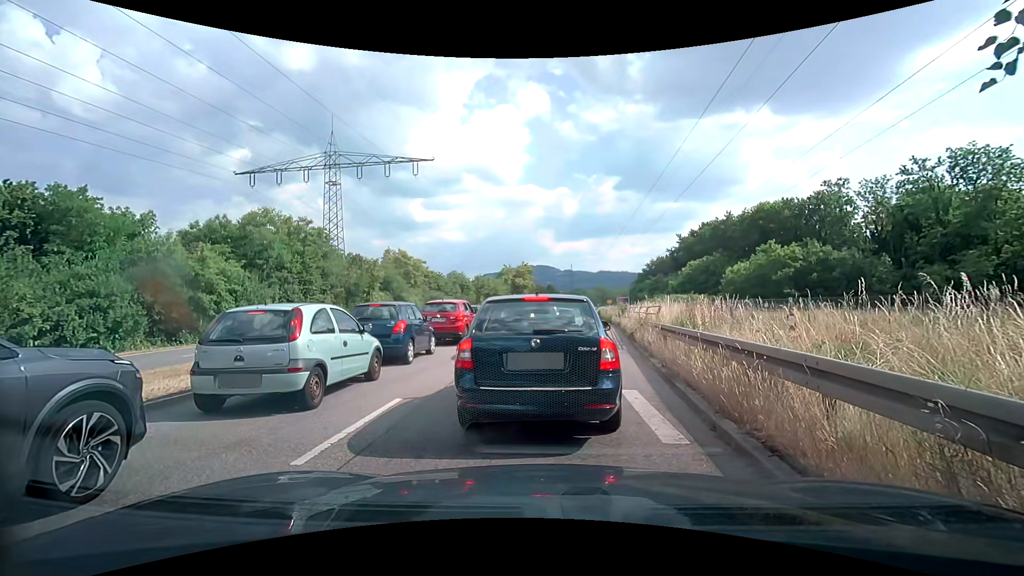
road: primary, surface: asphalt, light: Day
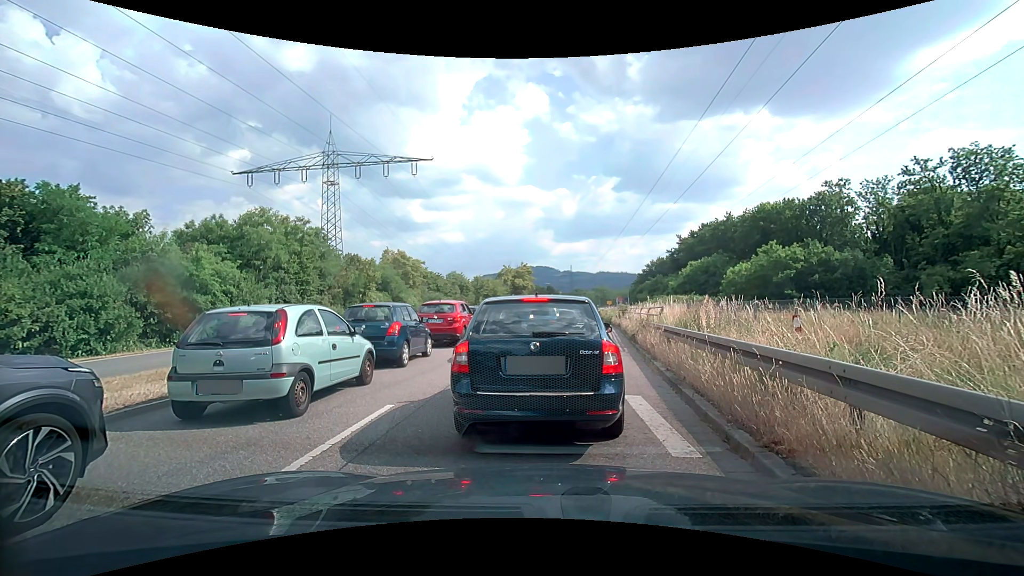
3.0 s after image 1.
(0.0, +0.4) m; 0°
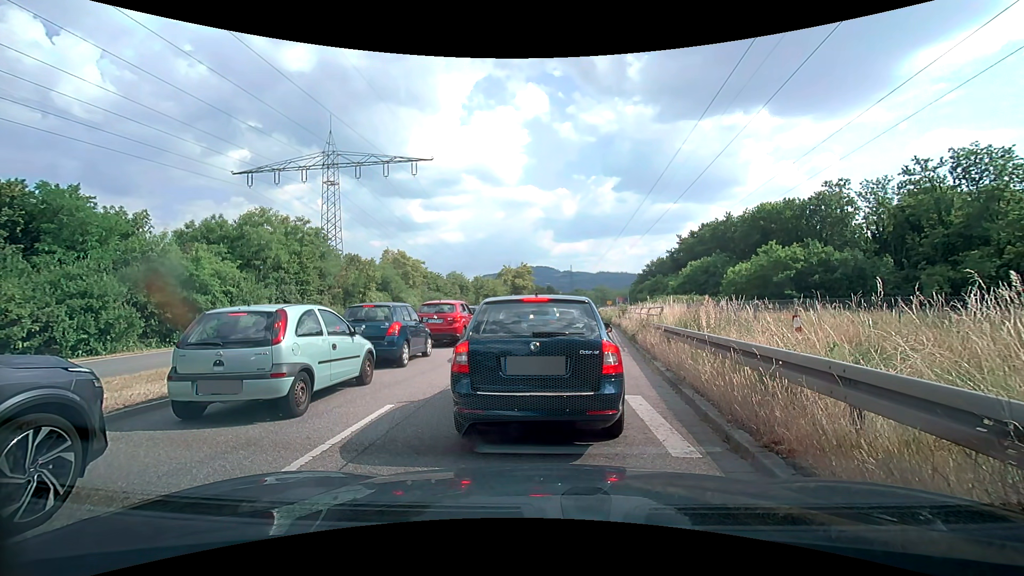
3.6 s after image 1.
(0.0, 0.0) m; 0°
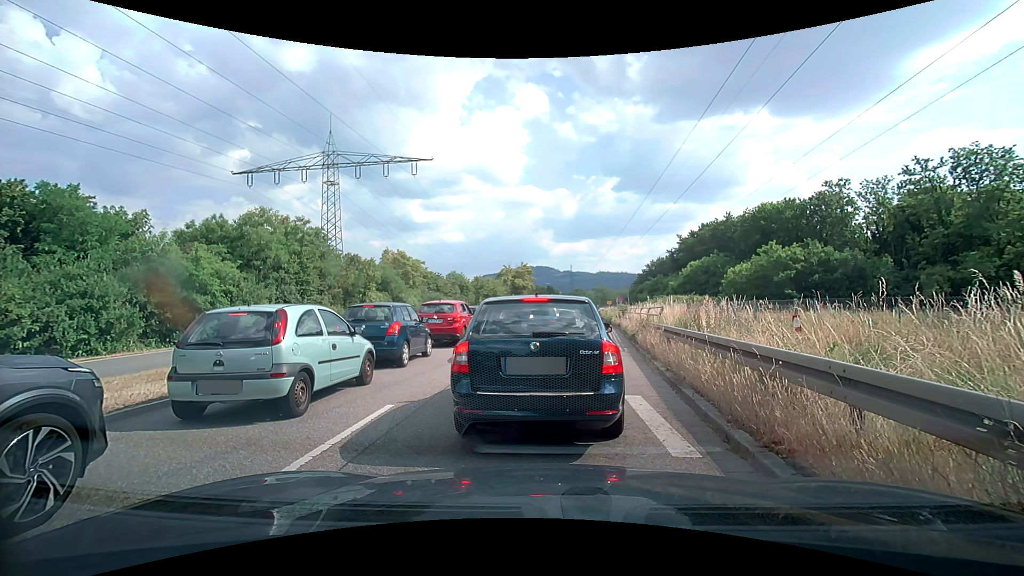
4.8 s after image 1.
(0.0, 0.0) m; 0°
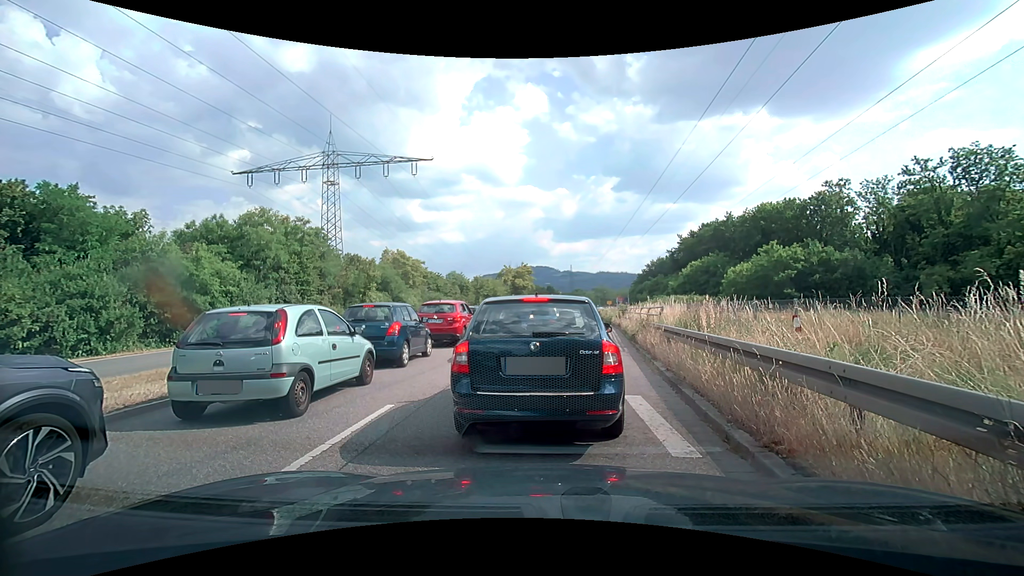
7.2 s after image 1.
(0.0, 0.0) m; 0°
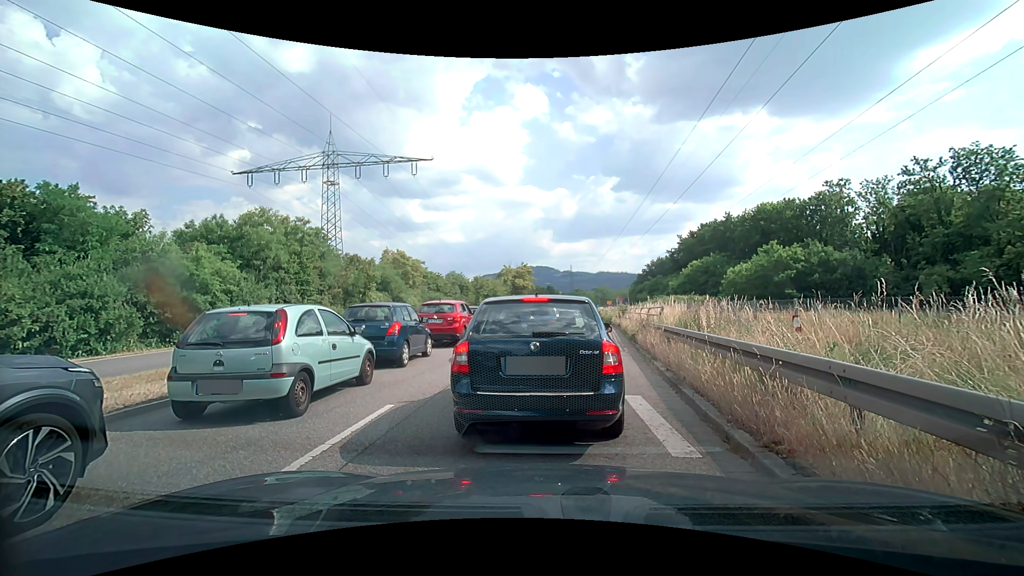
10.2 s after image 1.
(0.0, 0.0) m; 0°
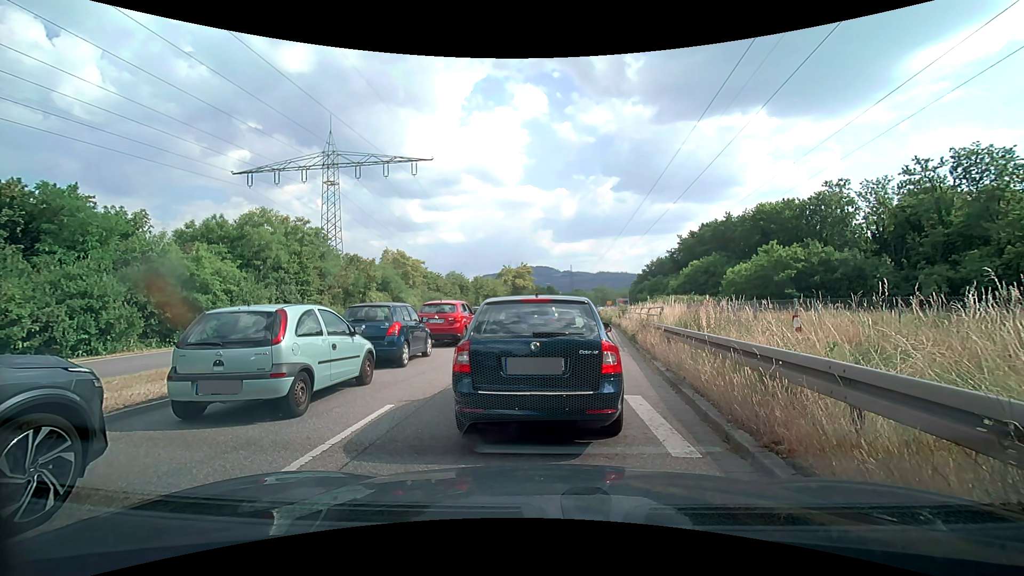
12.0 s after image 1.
(0.0, 0.0) m; 0°
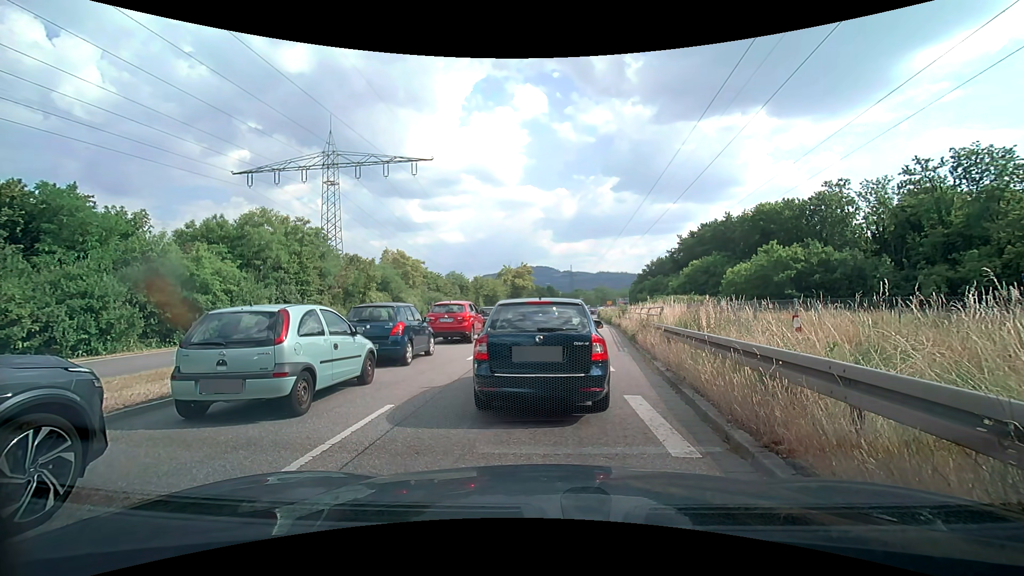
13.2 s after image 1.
(0.0, 0.0) m; 0°
